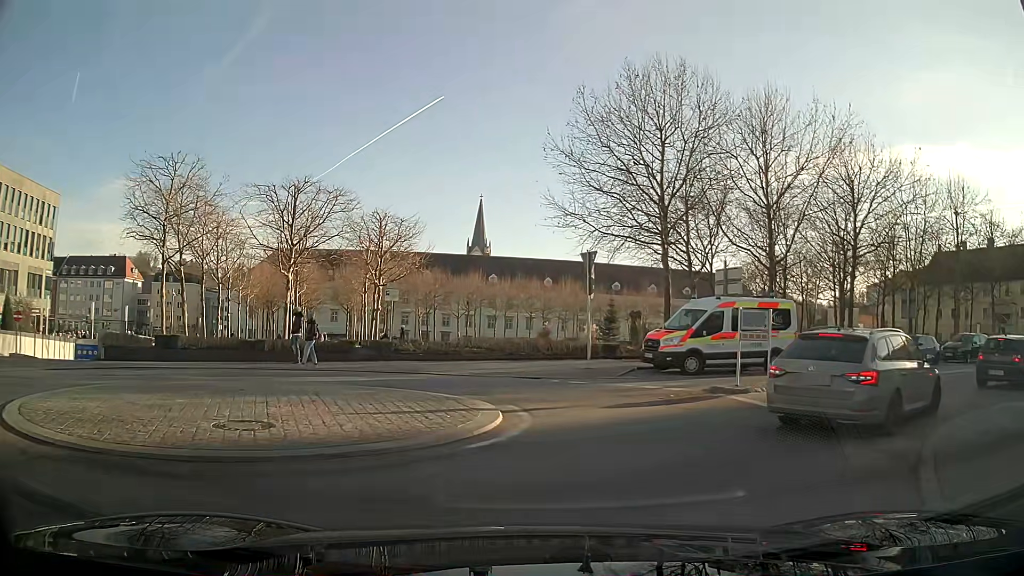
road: residential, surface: asphalt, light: Day
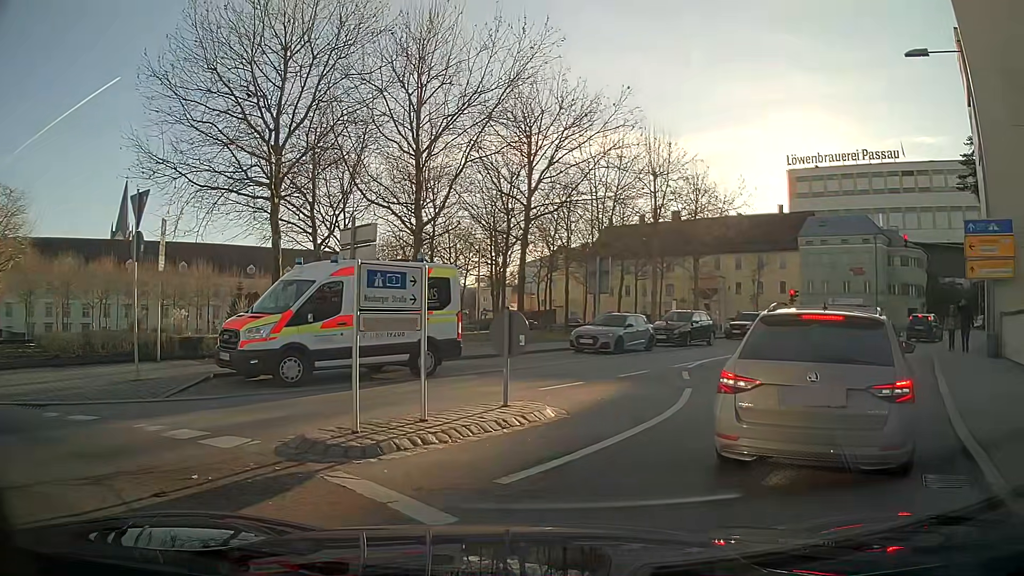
(+1.9, +7.6) m; +29°
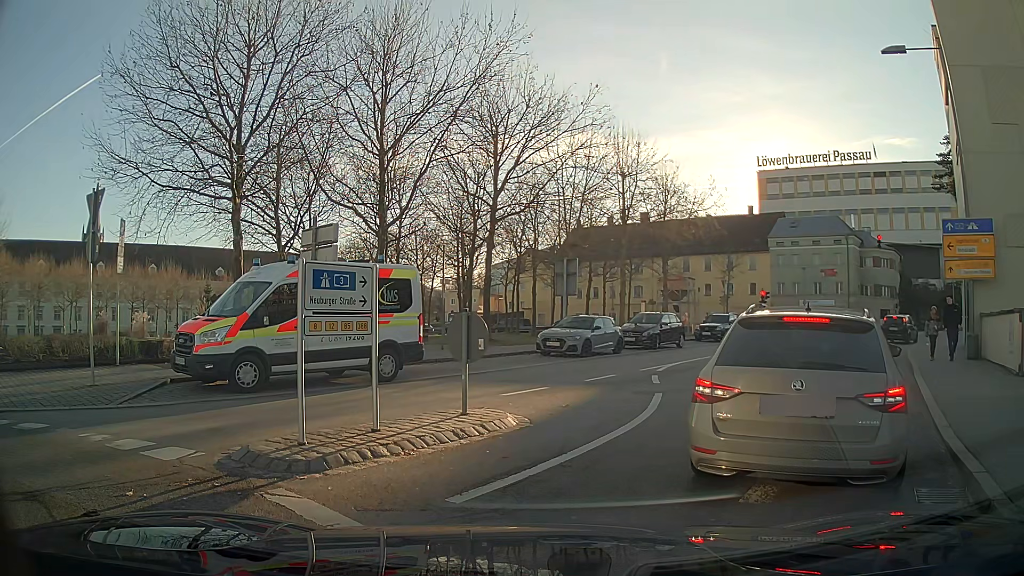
(0.0, +0.6) m; 0°
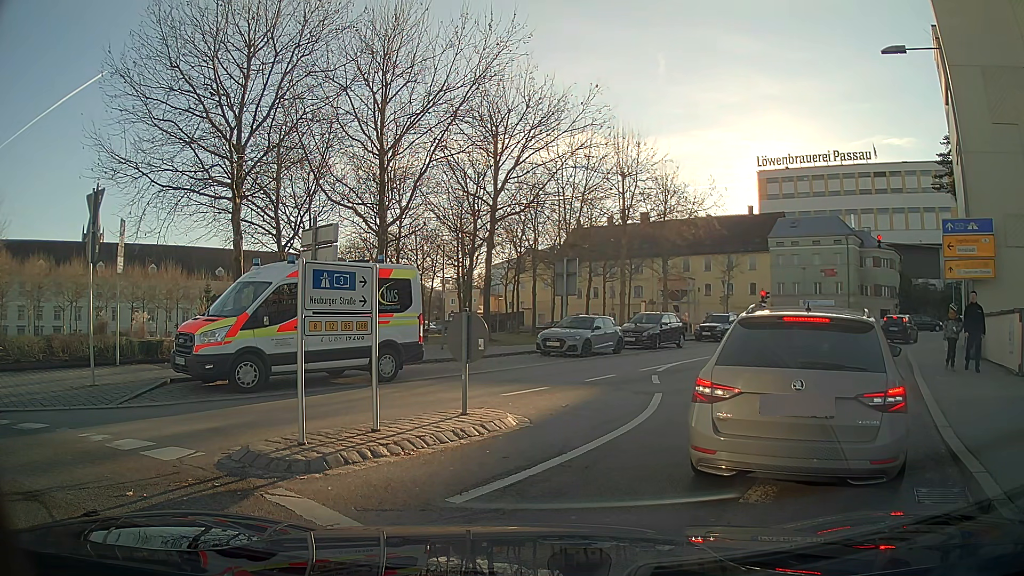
(0.0, 0.0) m; 0°
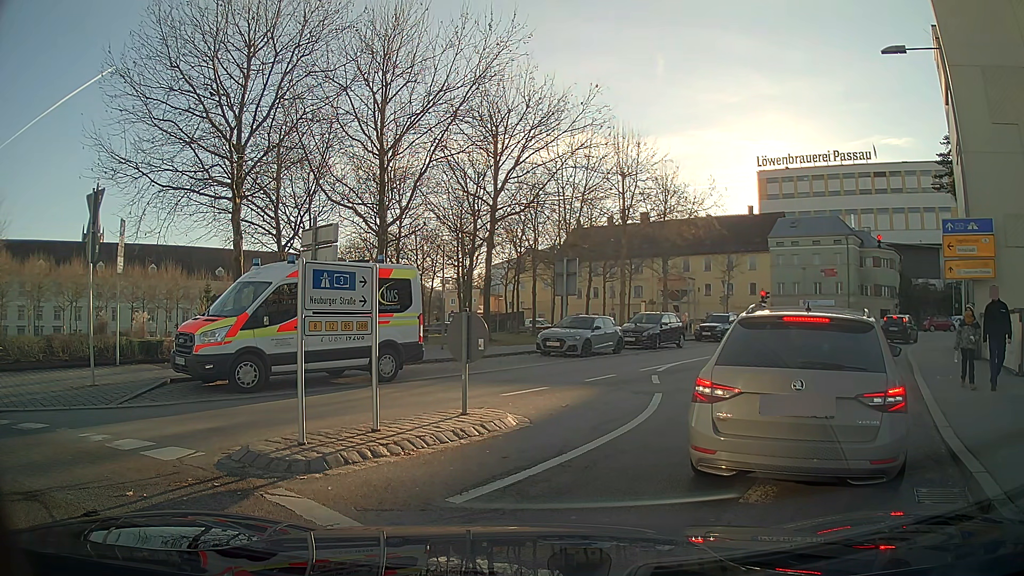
(0.0, 0.0) m; 0°
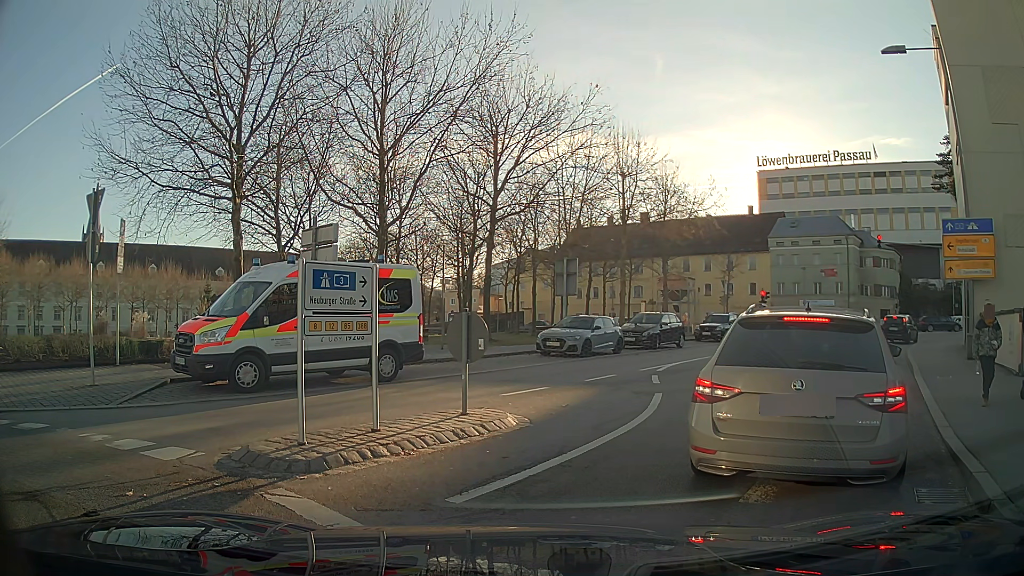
(0.0, 0.0) m; 0°
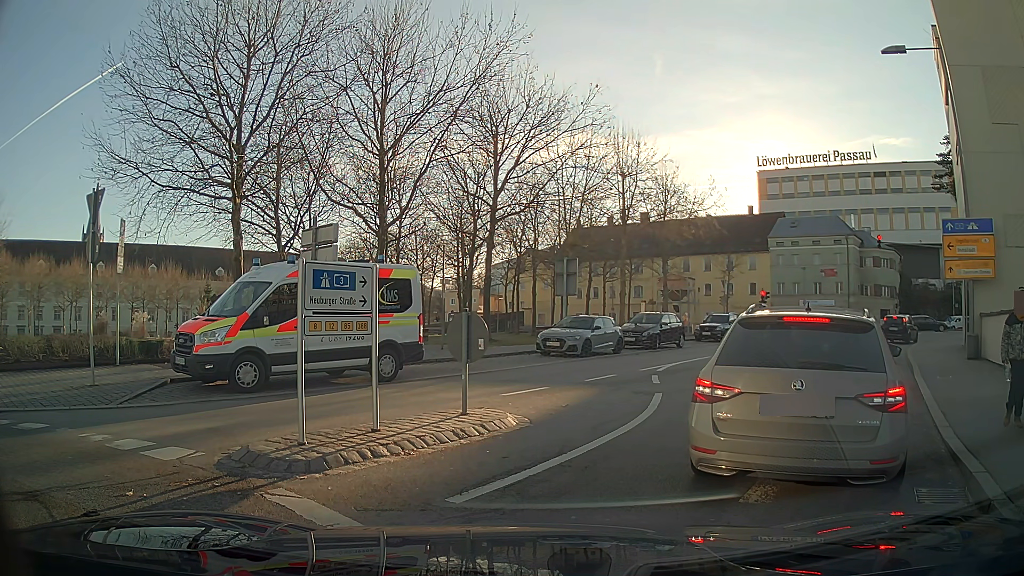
(0.0, 0.0) m; 0°
